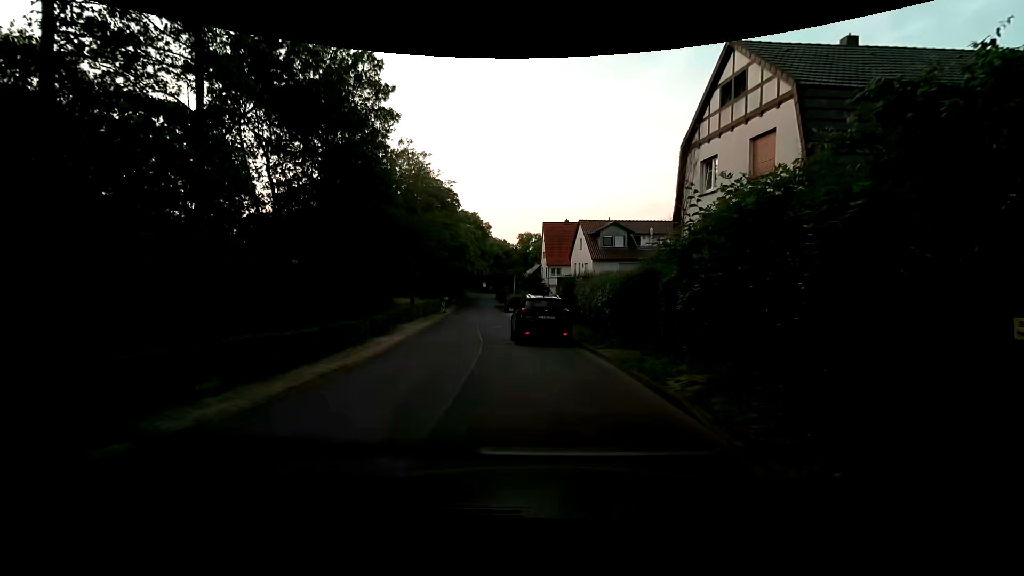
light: Day
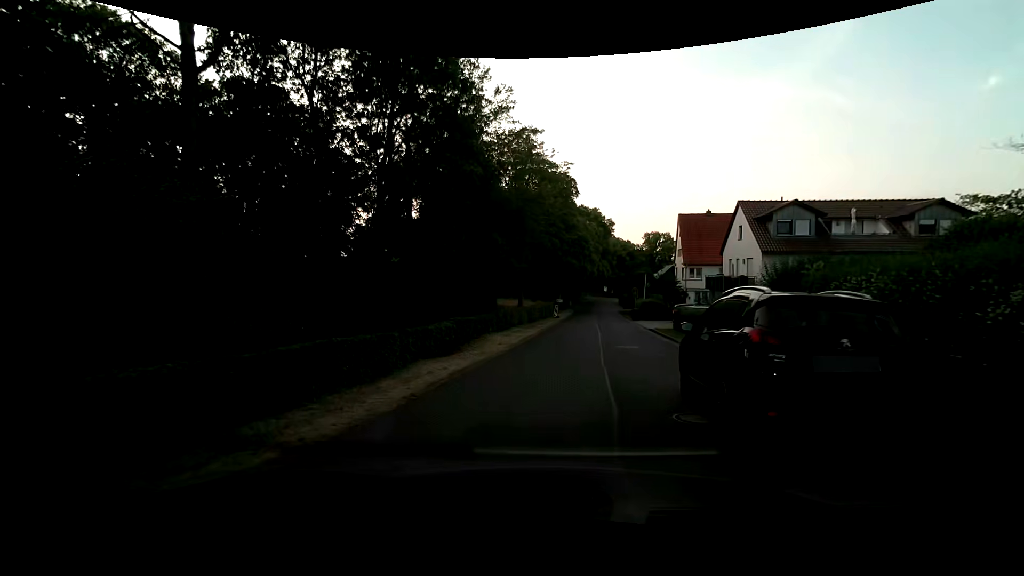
(-0.8, +9.9) m; -15°
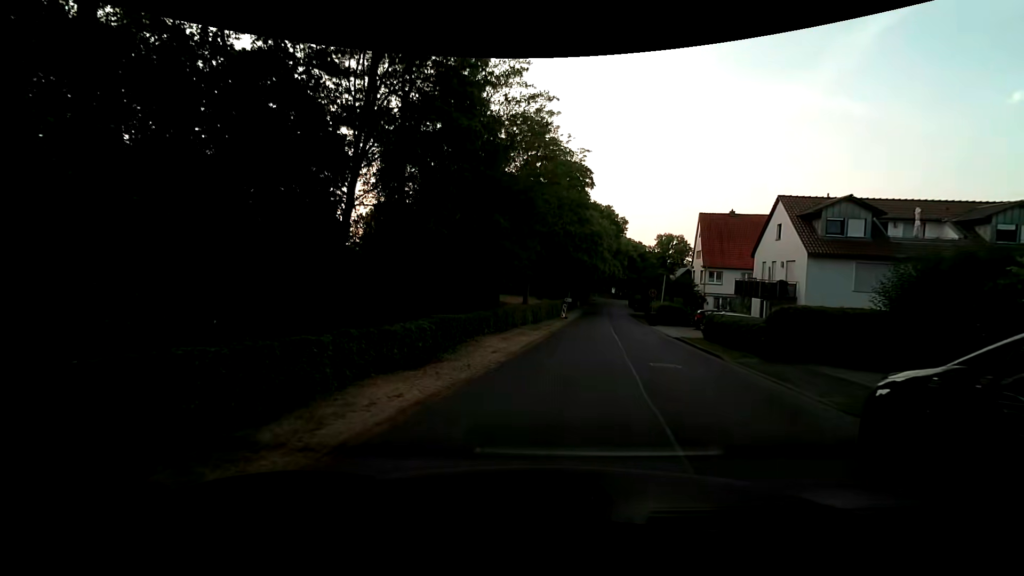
(0.0, +4.3) m; 0°
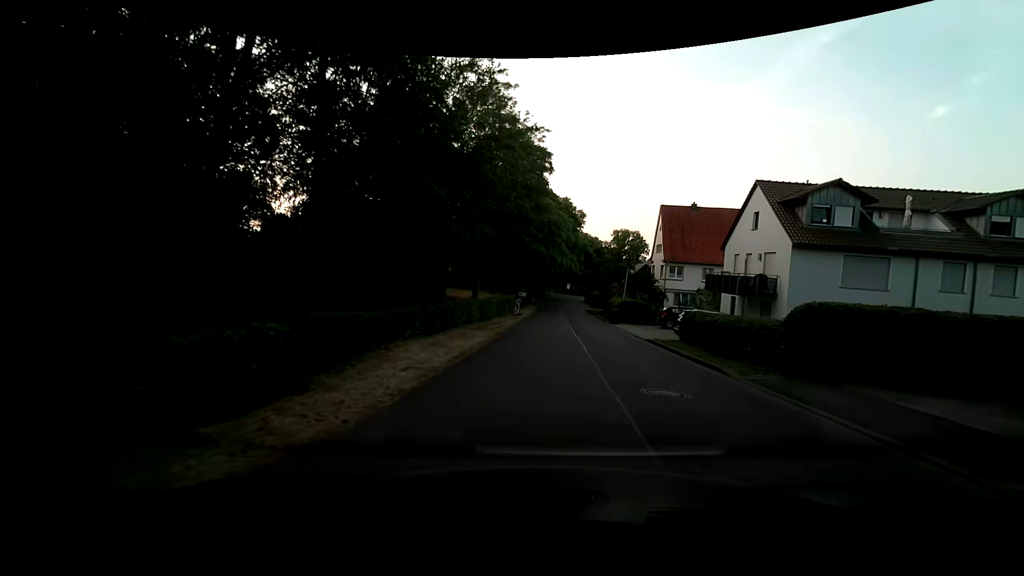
(+0.2, +4.7) m; +6°
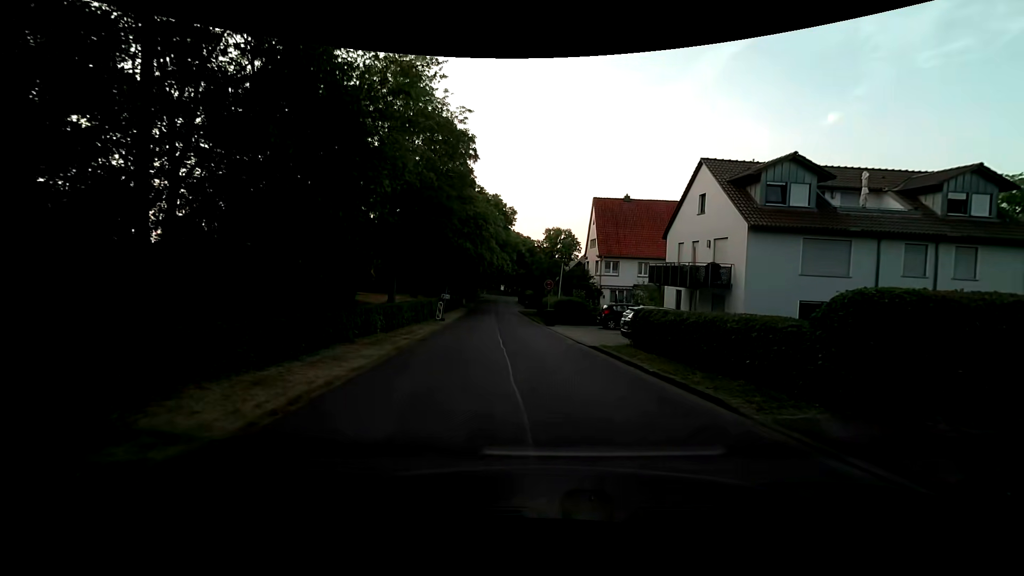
(+0.3, +5.0) m; +7°
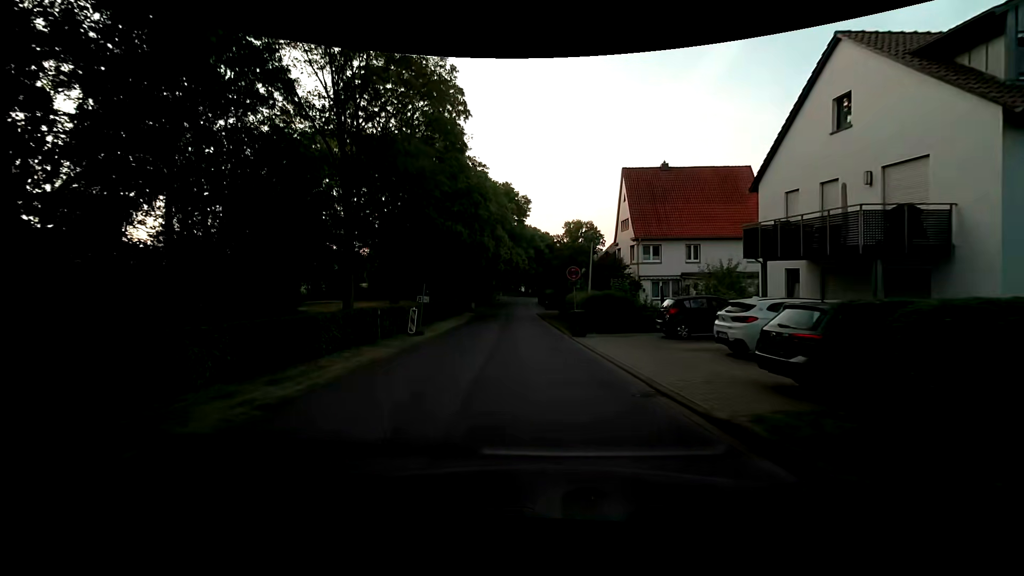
(+0.2, +11.5) m; -2°
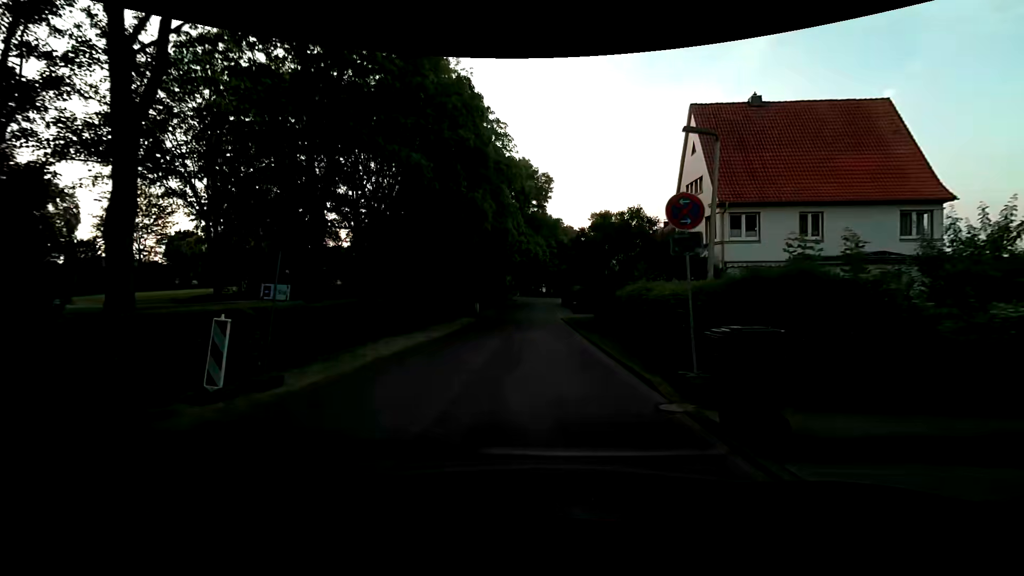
(-0.4, +15.1) m; -2°
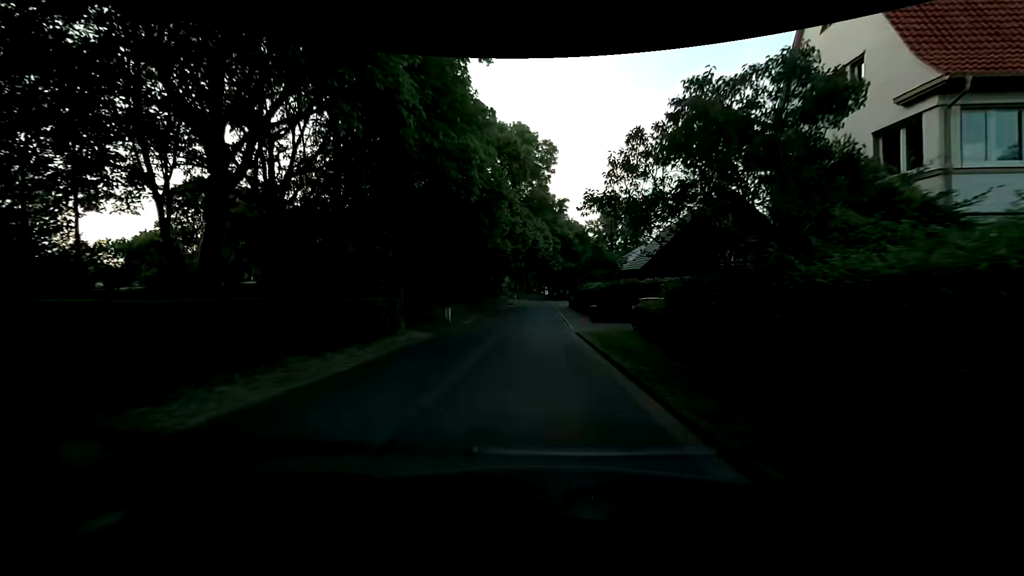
(0.0, +15.0) m; 0°
(0, +10) (0, +20) (-1, +30) (-1, +40) (-1, +50) (-1, +60) (0, +70) (+1, +80) (+3, +90) (+4, +100) m
